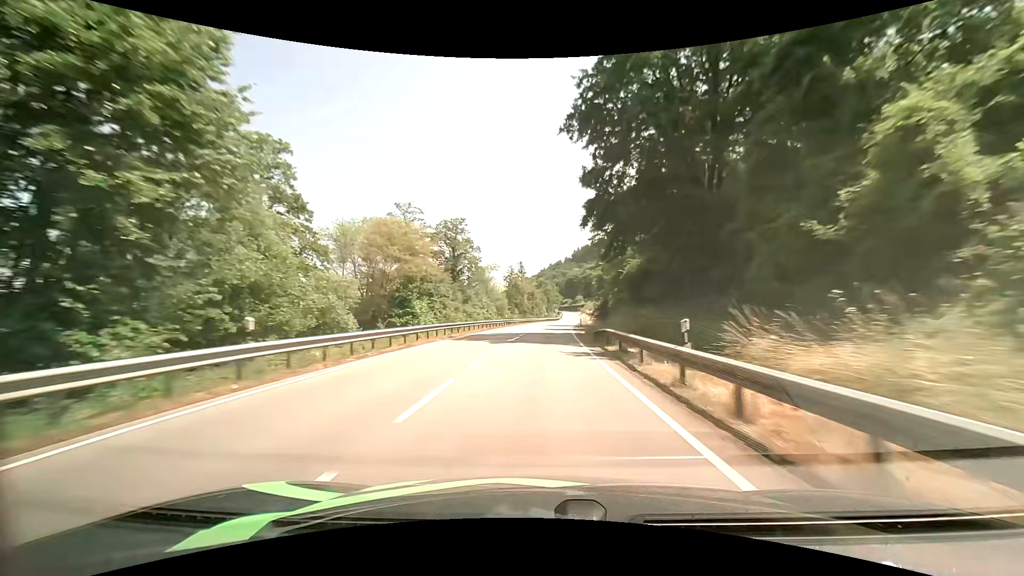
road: primary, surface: asphalt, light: Day
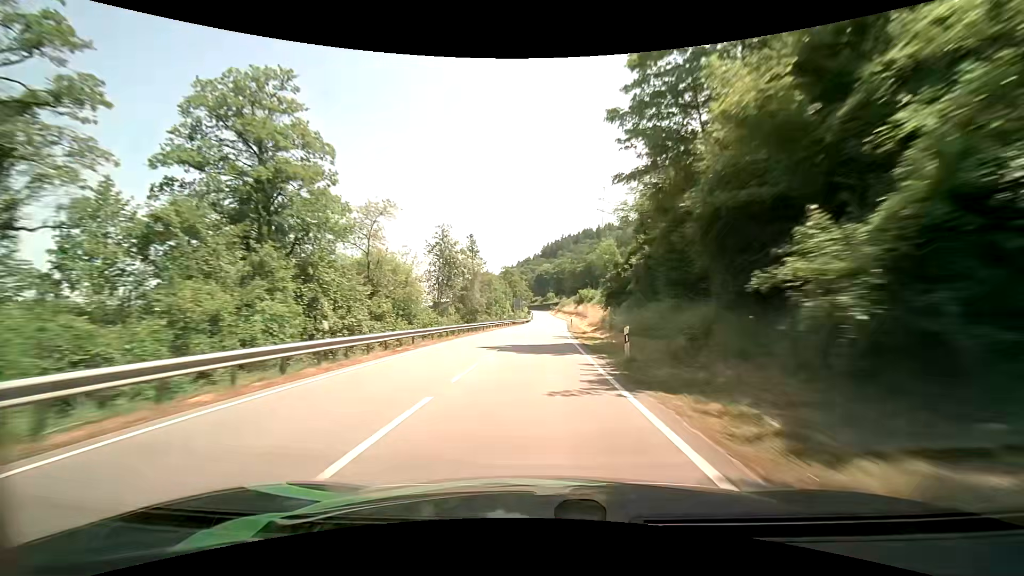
(+1.3, +43.9) m; +3°
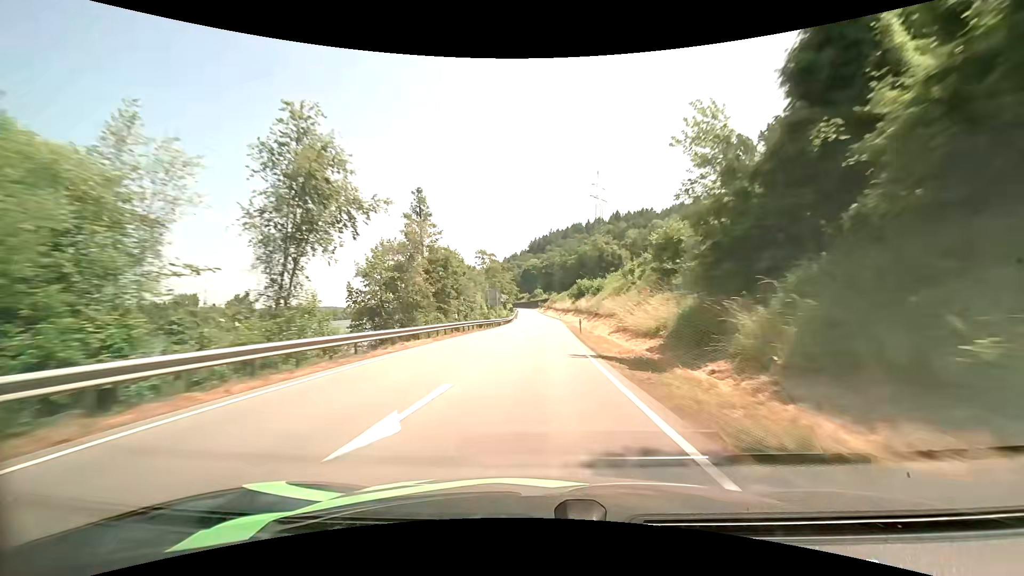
(+0.5, +29.2) m; +2°
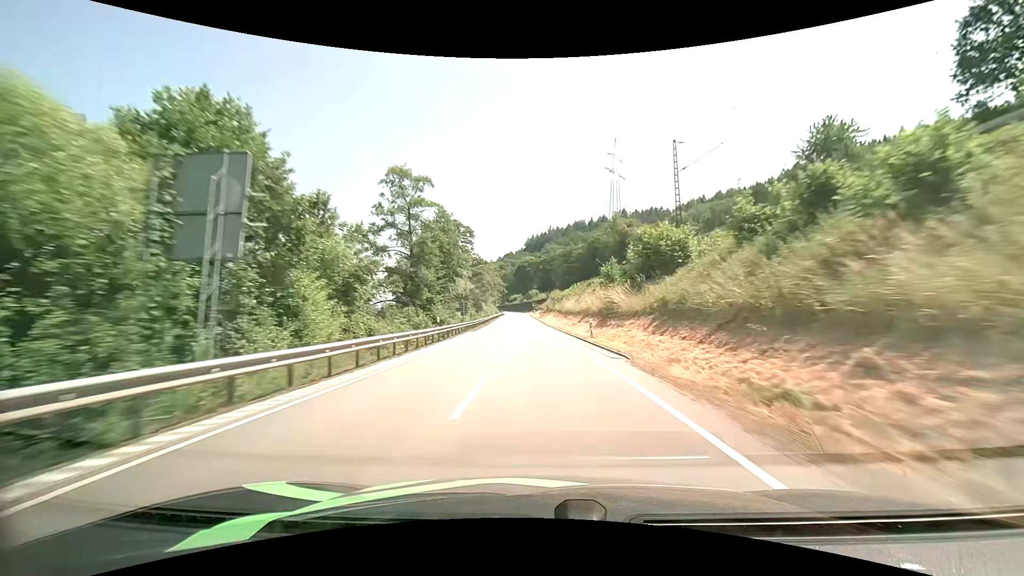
(+0.5, +58.6) m; 0°
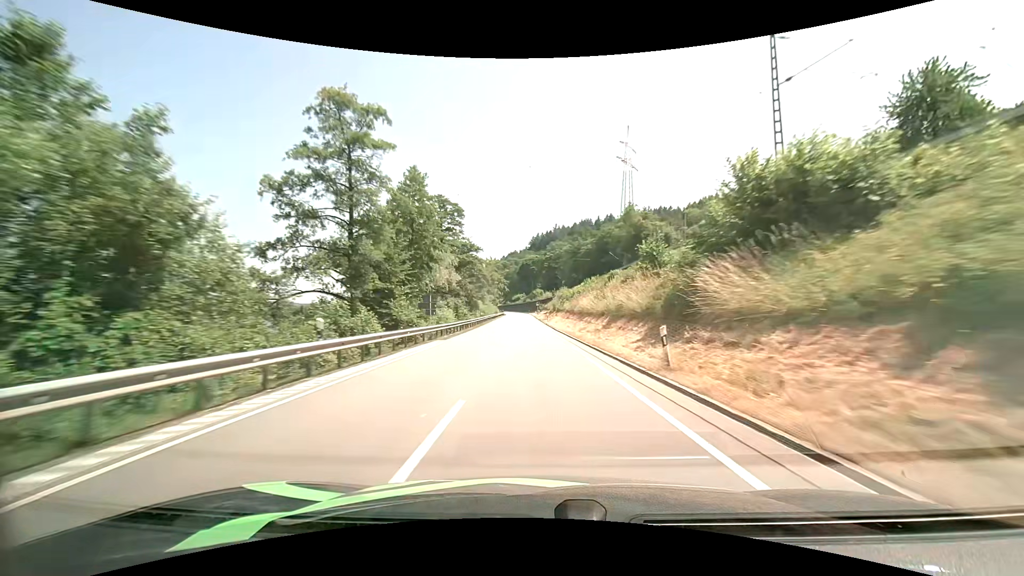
(-0.1, +14.8) m; -1°
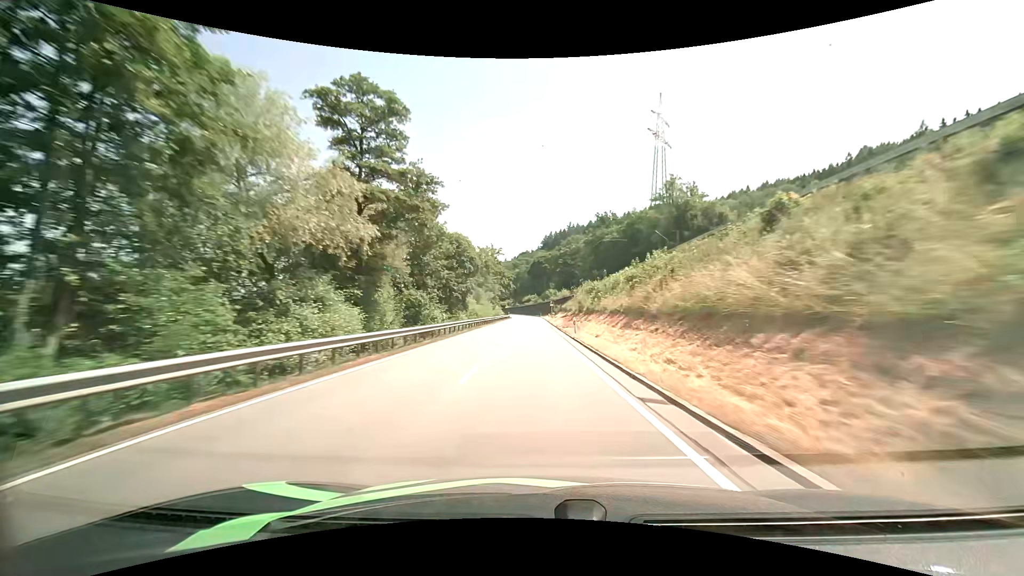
(-0.3, +29.7) m; -1°
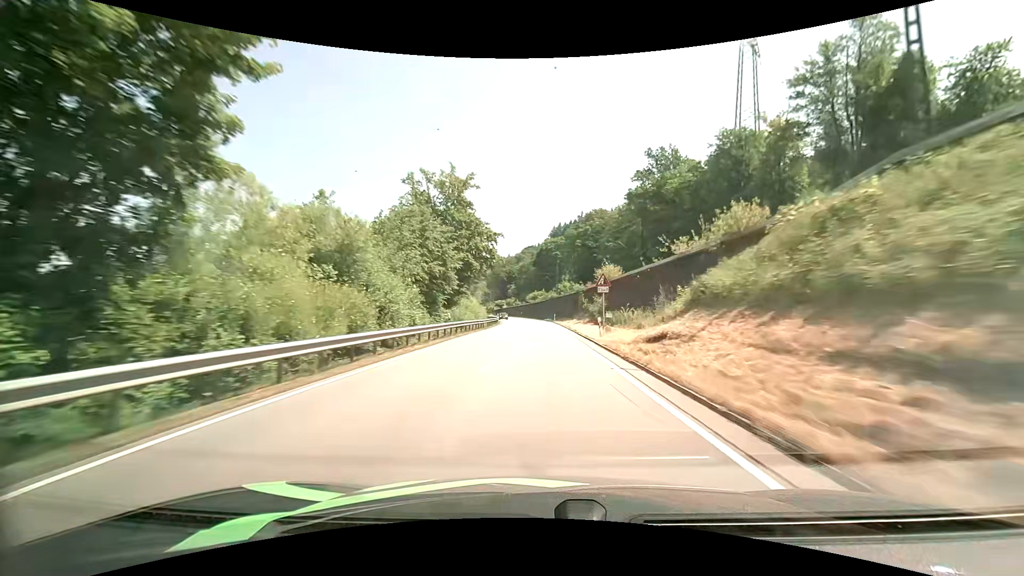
(-0.9, +58.1) m; -1°
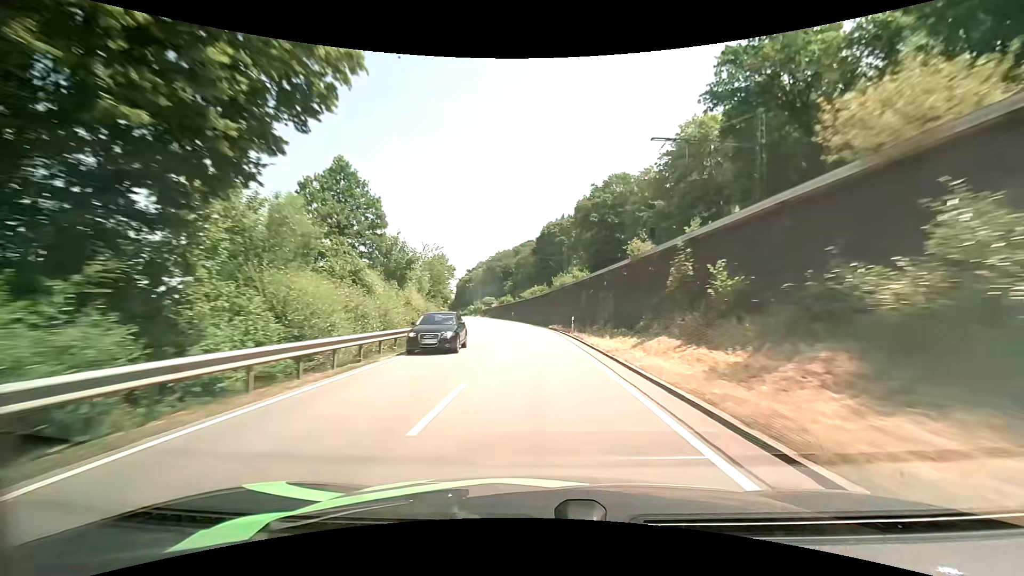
(+0.3, +41.2) m; 0°
(0, +10) (0, +20) (-1, +30) (-1, +40) (-2, +50) (-3, +60) (-5, +70) (-6, +80) (-8, +89) (-10, +99) m
